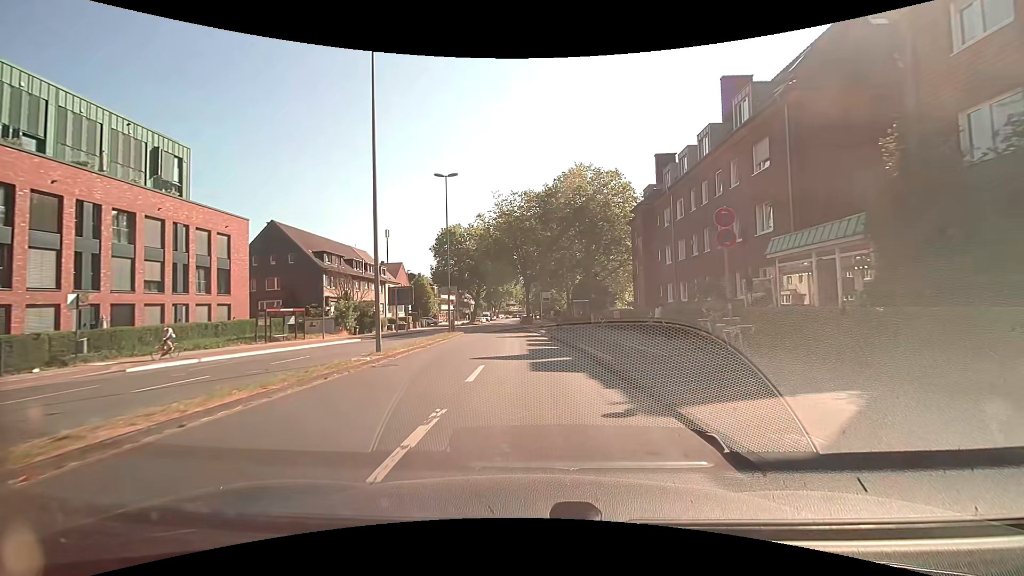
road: tertiary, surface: asphalt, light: Day
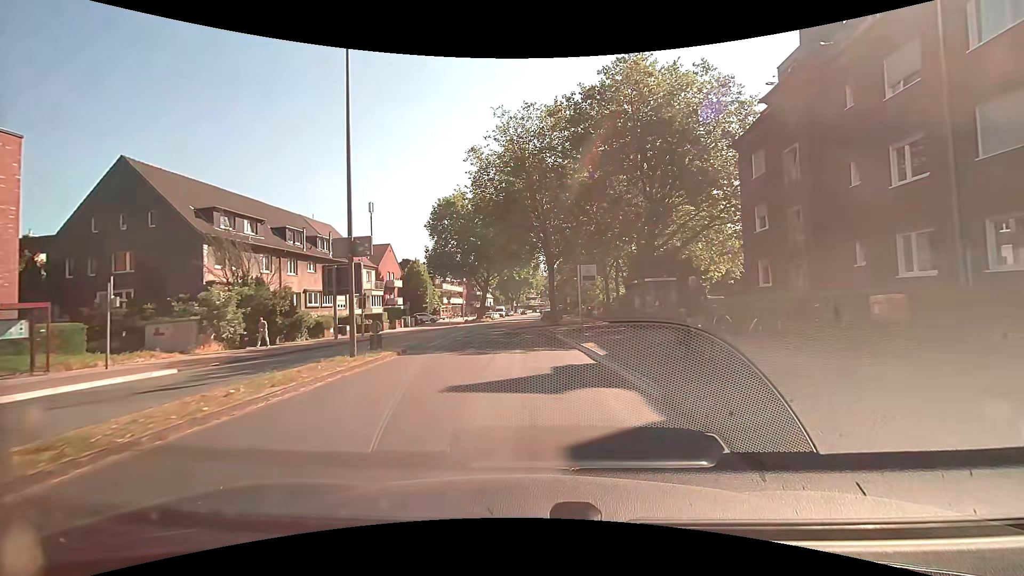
(-0.5, +23.8) m; -3°
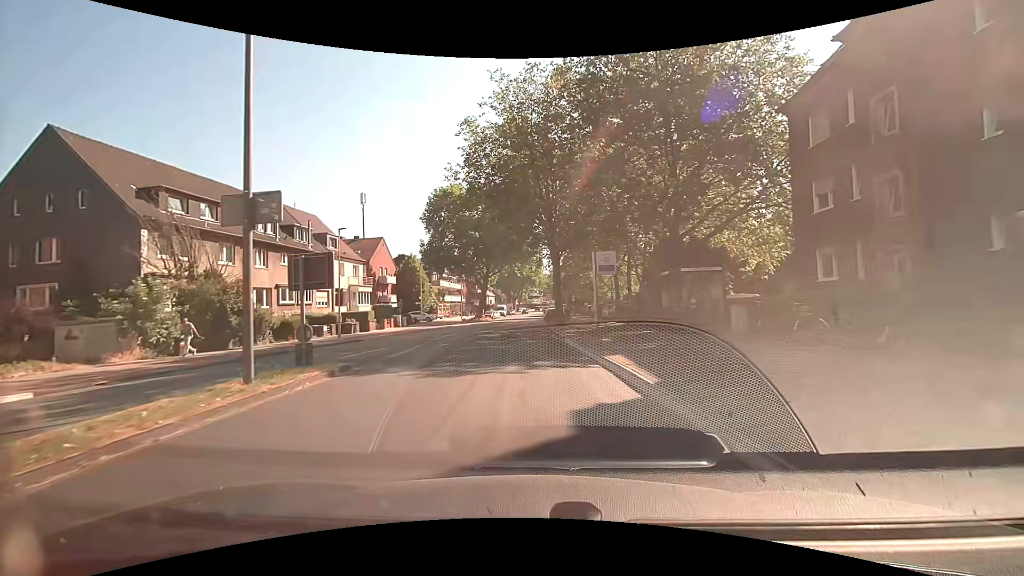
(0.0, +5.4) m; 0°
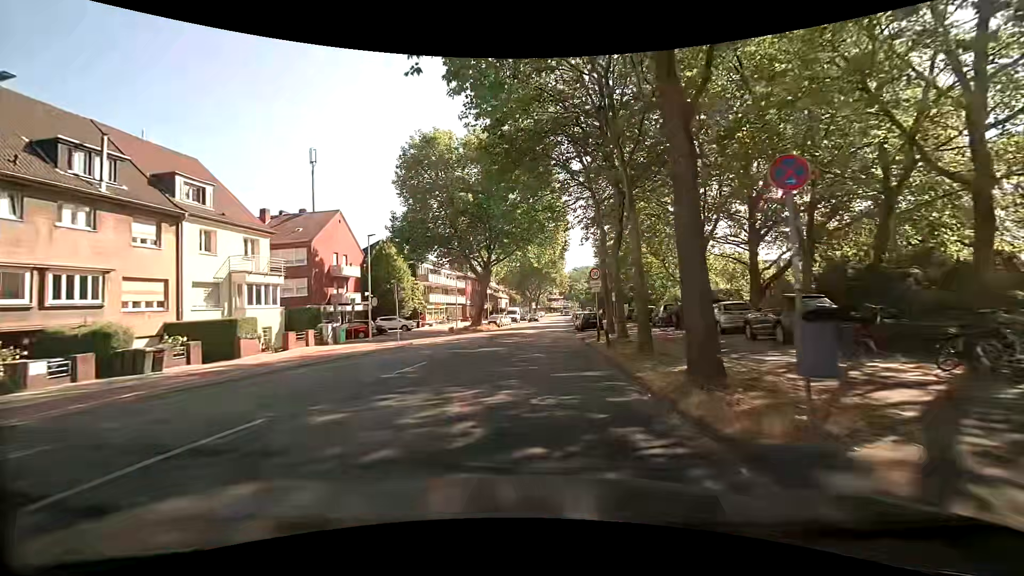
(-0.7, +24.5) m; -2°
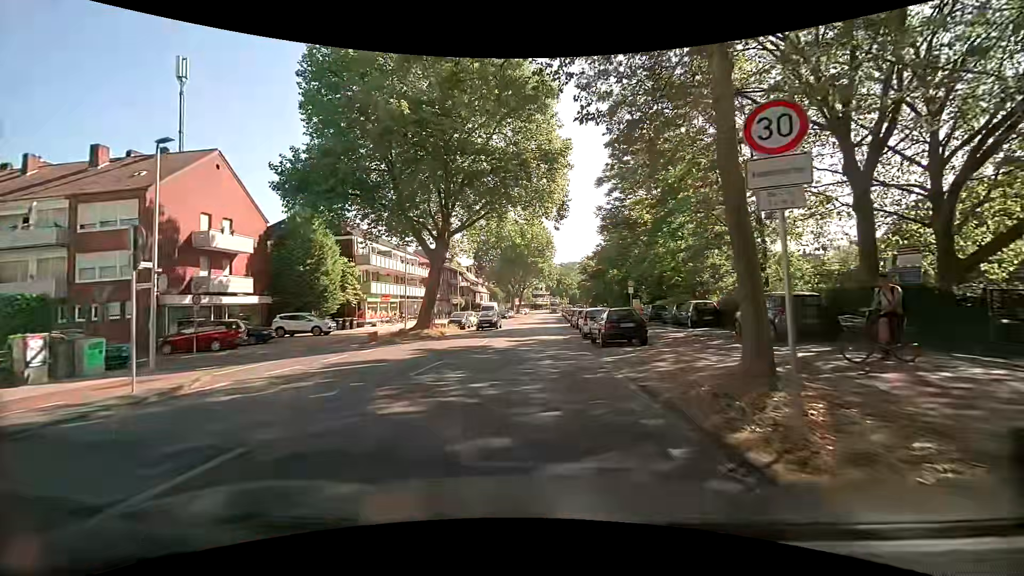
(+0.2, +18.6) m; 0°
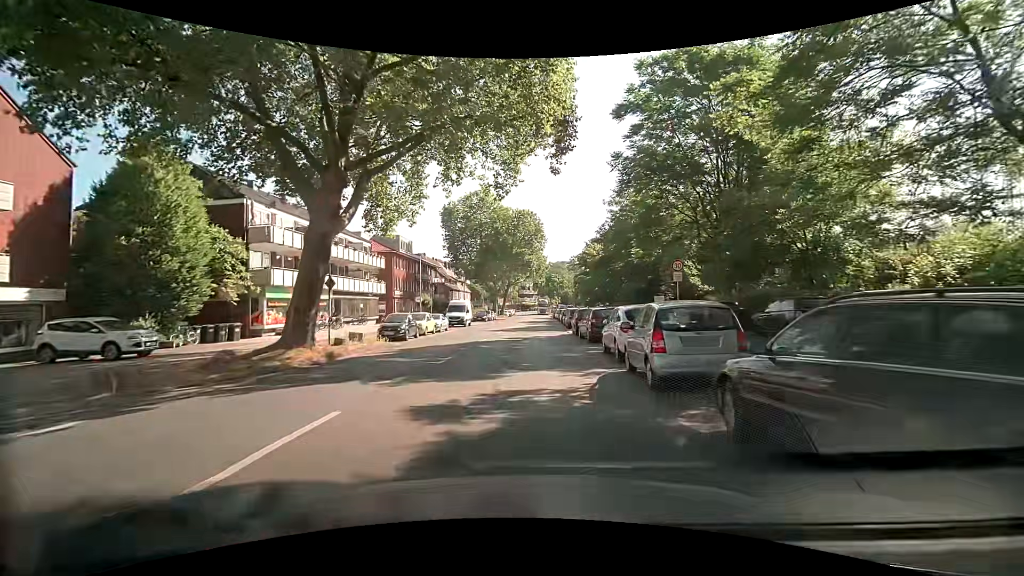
(+0.8, +16.2) m; +3°
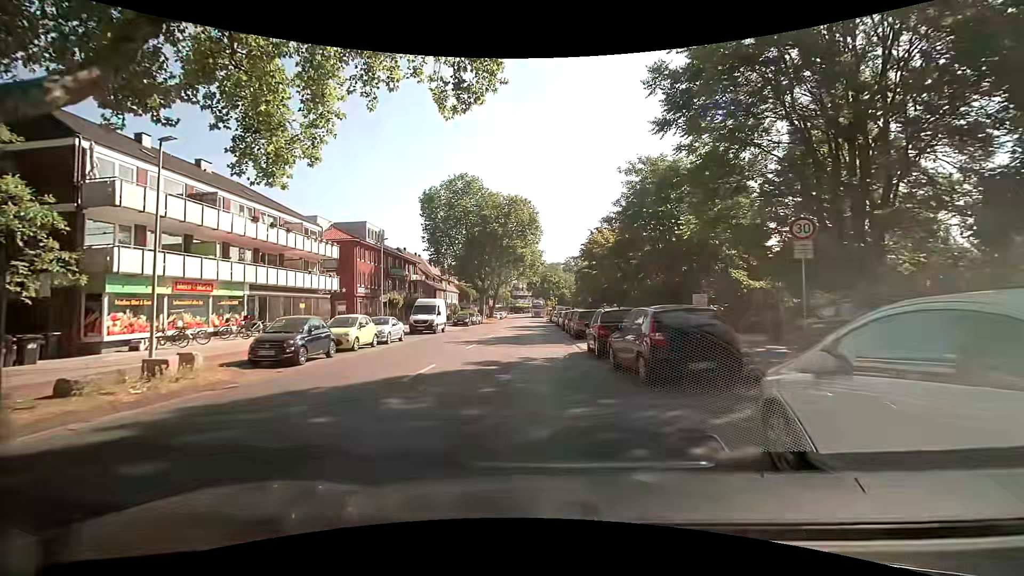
(+0.1, +11.7) m; -1°
(0, +10) (+1, +20) (+1, +30) (+1, +40) (+2, +50) (+2, +60) (+2, +70) (+2, +80) (+2, +90) (+2, +100) m
